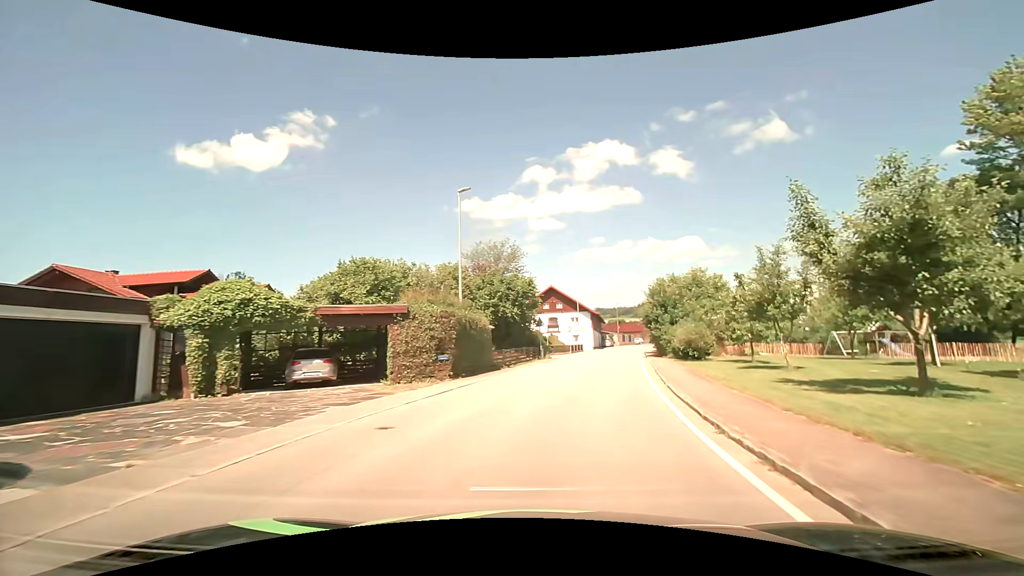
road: secondary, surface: asphalt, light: Day
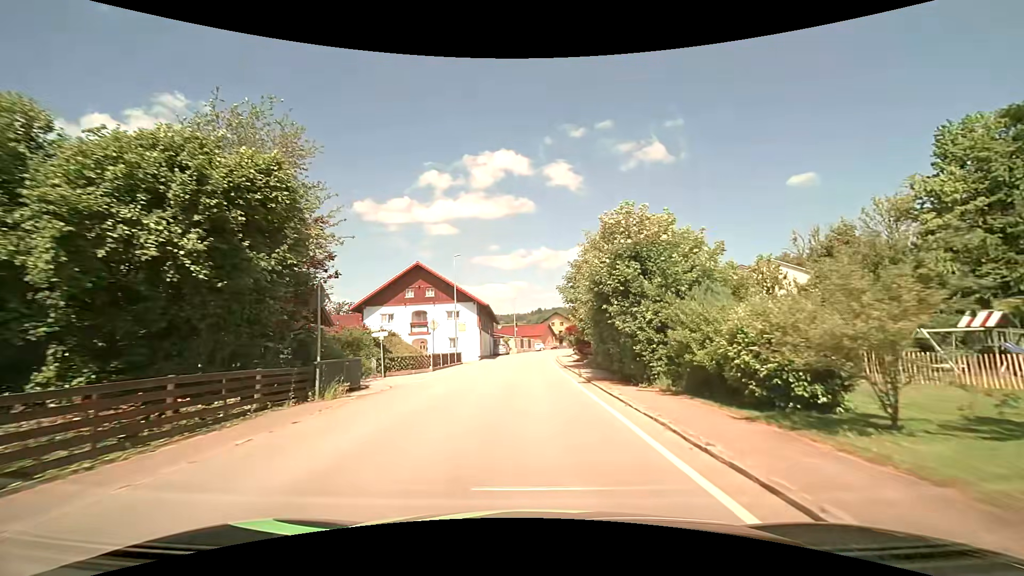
(+3.2, +24.4) m; +12°
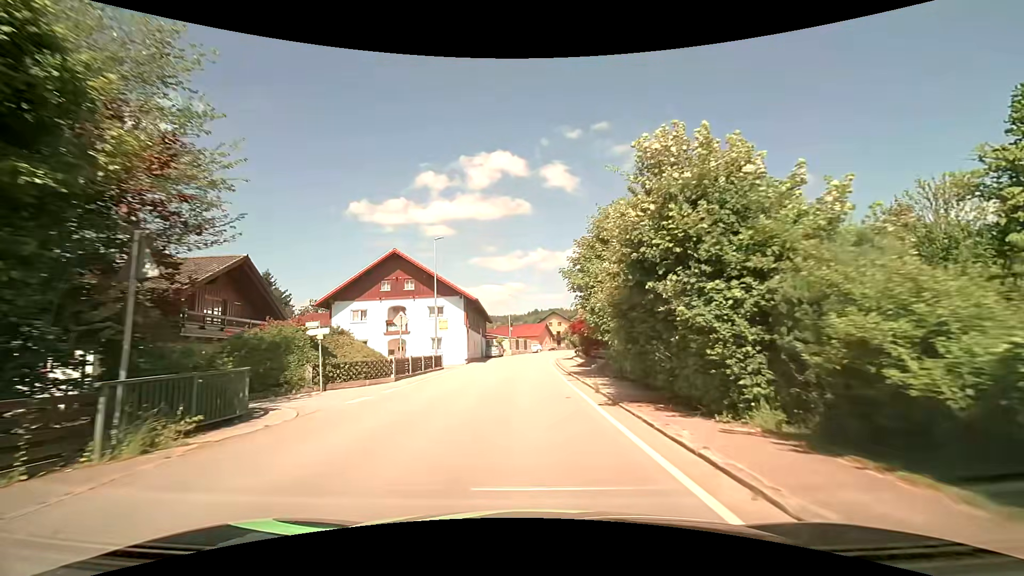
(0.0, +6.5) m; 0°
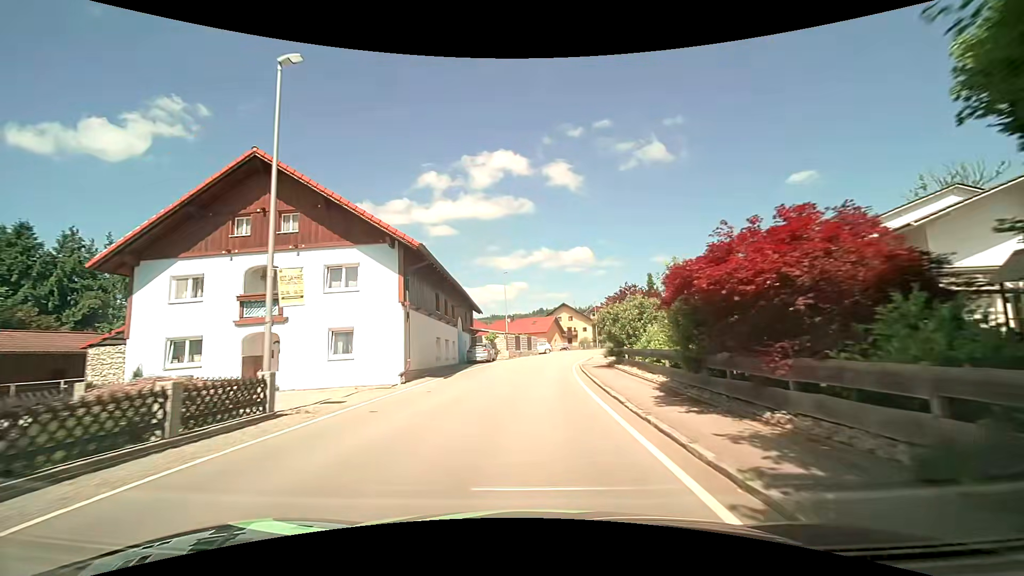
(-0.2, +20.3) m; 0°
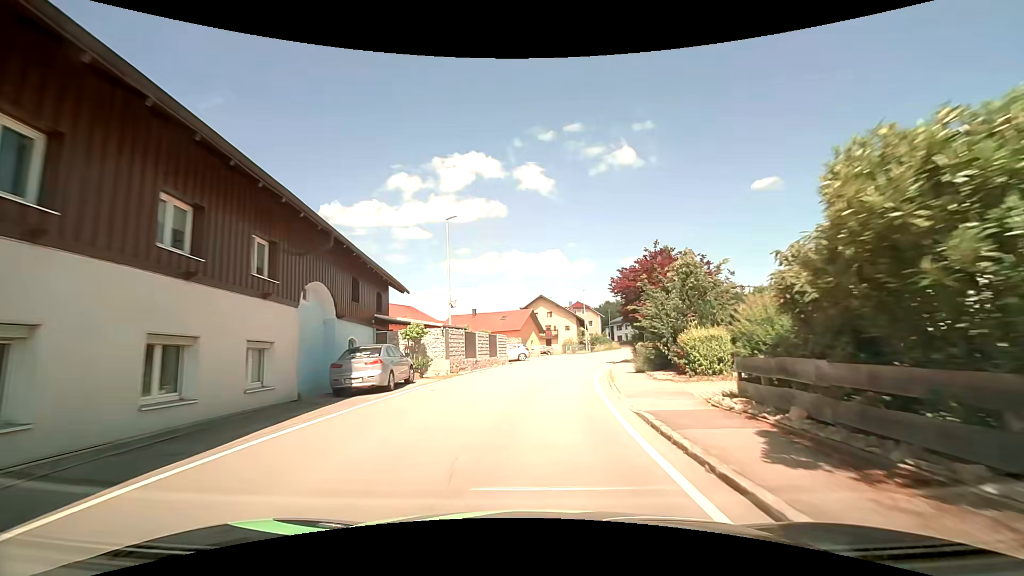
(0.0, +21.3) m; +2°
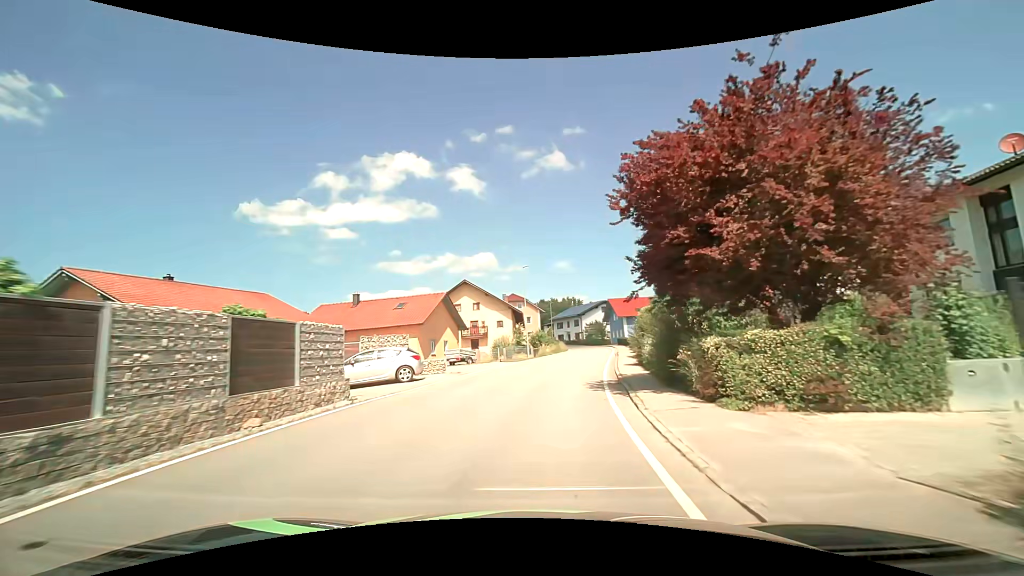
(+1.4, +21.3) m; +8°
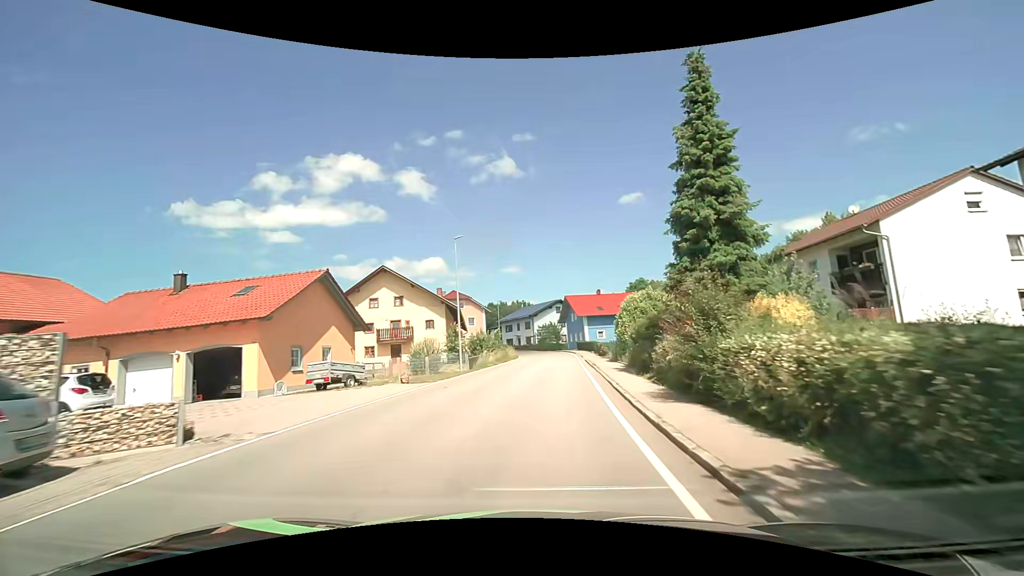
(+0.7, +14.1) m; +4°
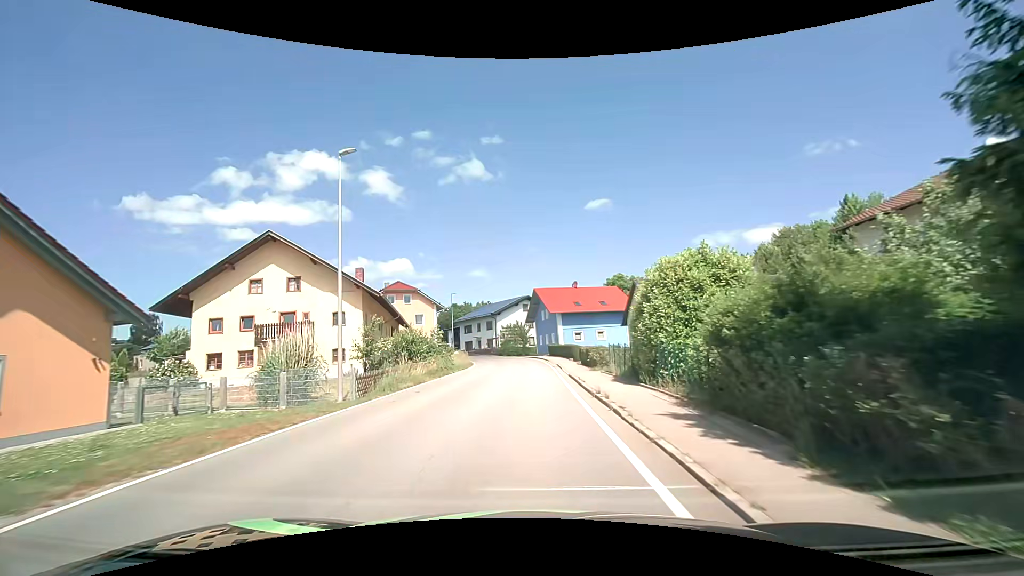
(+0.9, +14.0) m; +6°
(0, +10) (0, +20) (0, +30) (-1, +40) (-2, +50) (-3, +60) (-6, +69) (-11, +78) (-17, +86) (-25, +92) m
